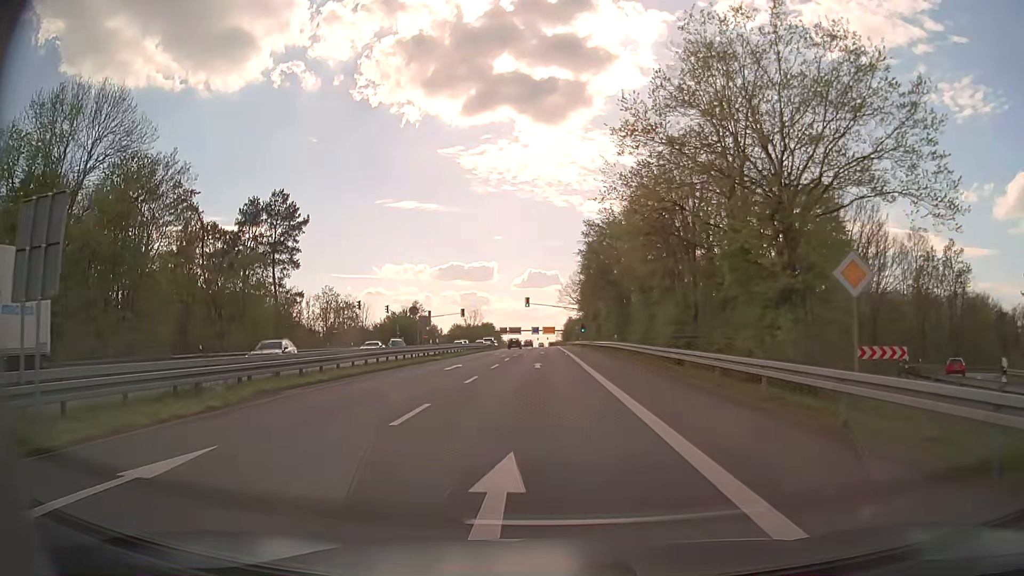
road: secondary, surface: asphalt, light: Day
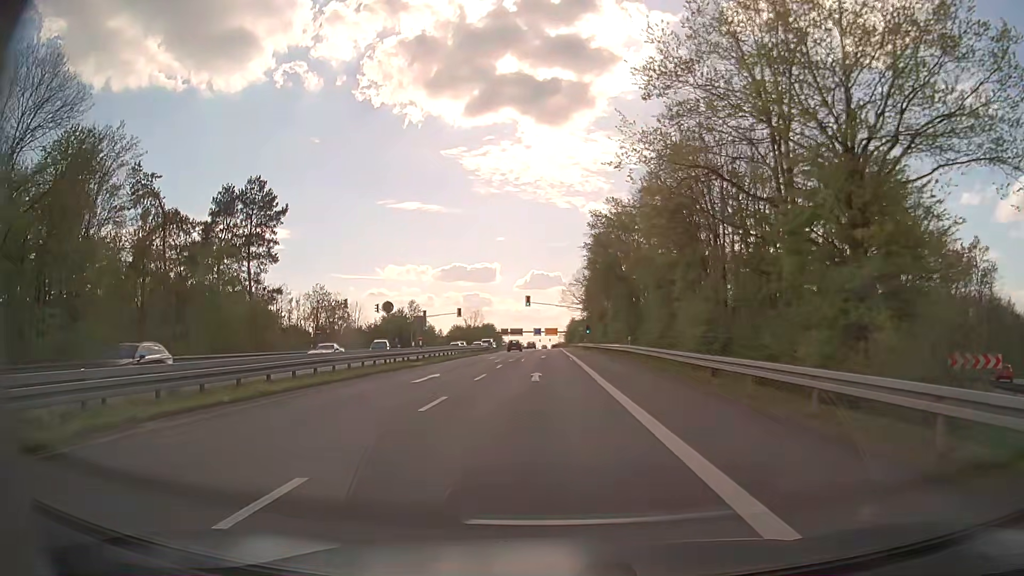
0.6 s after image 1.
(0.0, +6.8) m; 0°
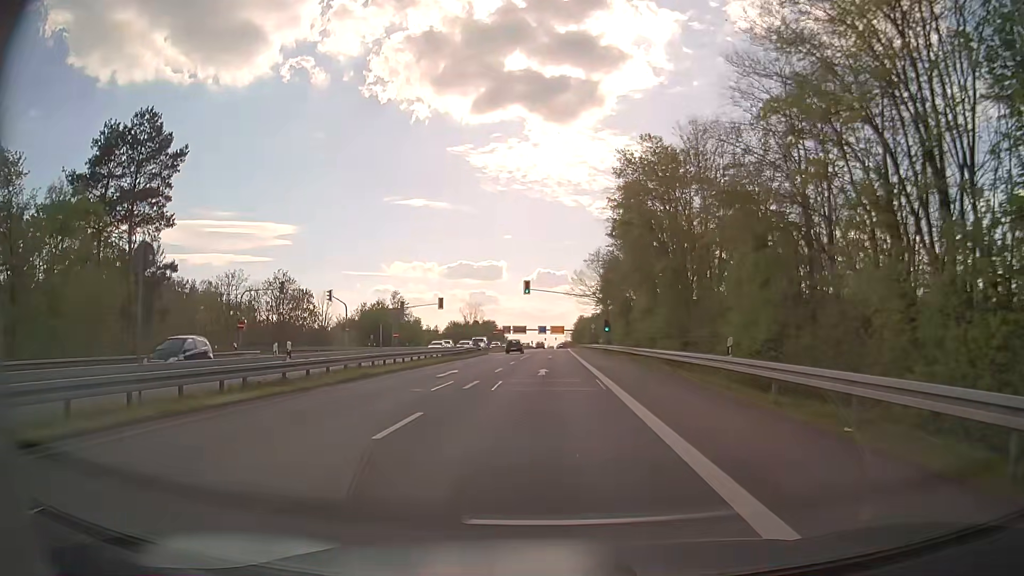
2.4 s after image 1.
(0.0, +21.5) m; 0°
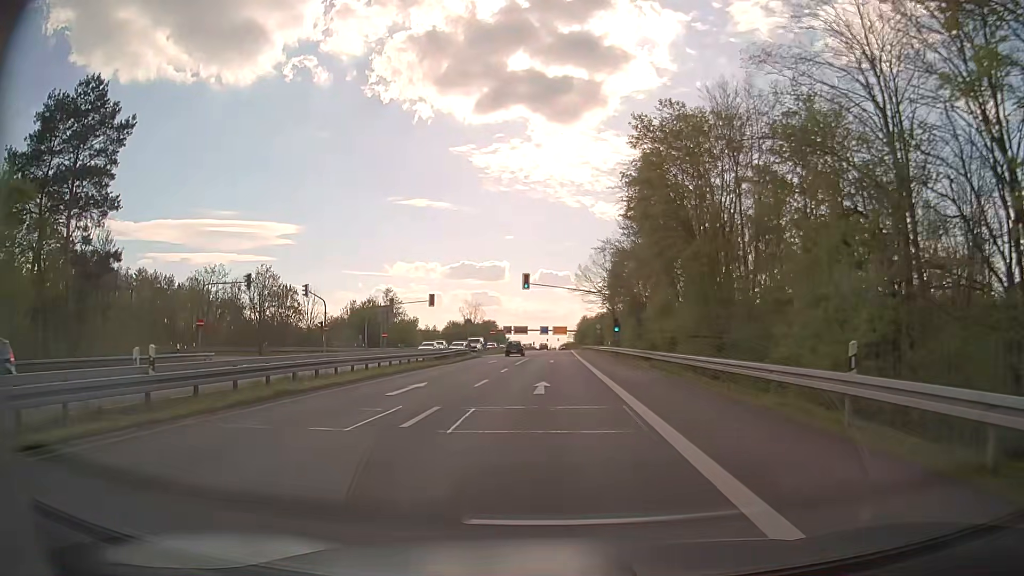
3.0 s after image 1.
(-0.1, +7.5) m; -1°
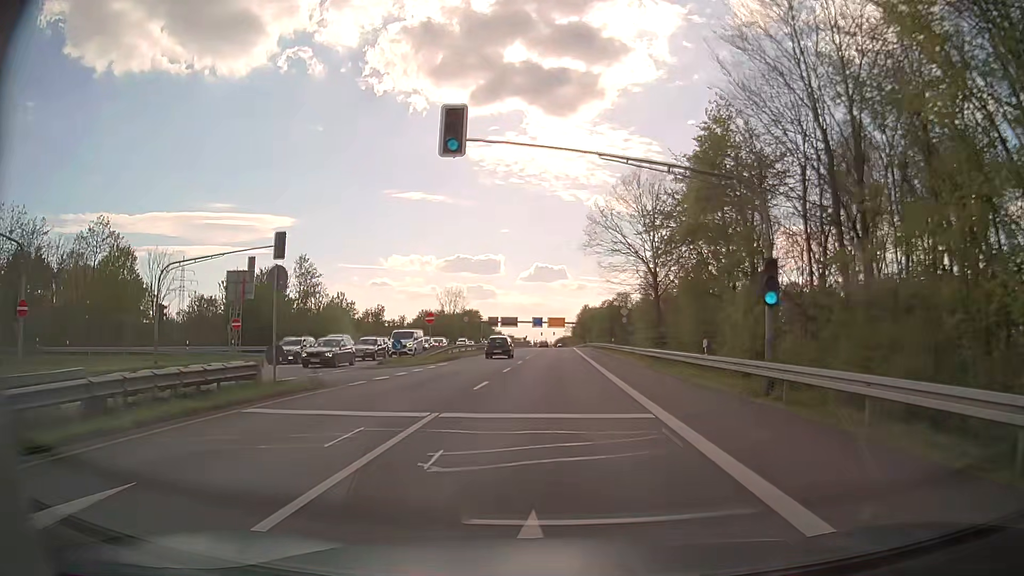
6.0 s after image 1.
(+0.1, +40.5) m; 0°
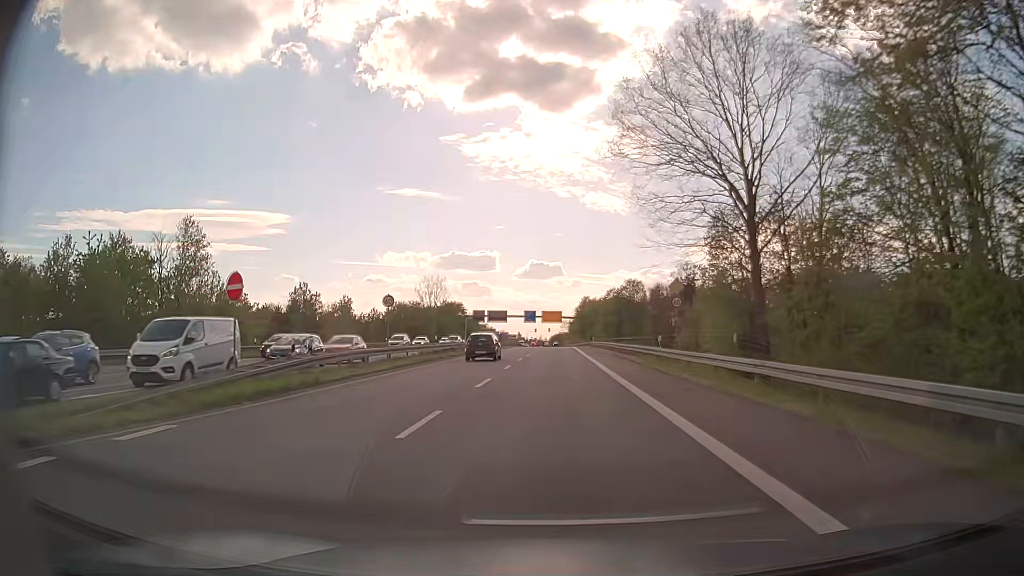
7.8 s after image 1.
(+0.2, +26.7) m; +1°
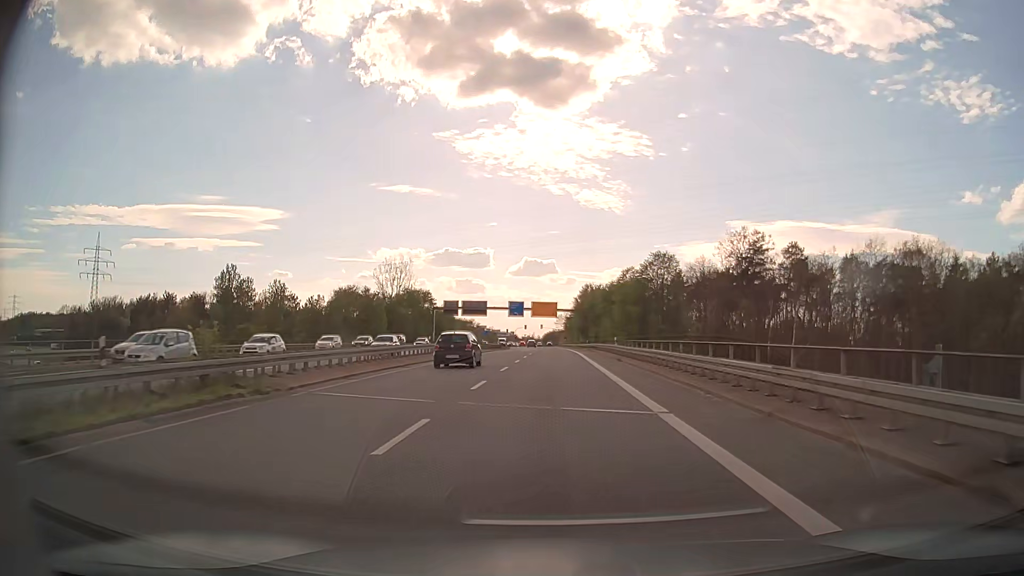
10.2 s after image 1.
(+0.2, +37.4) m; +1°
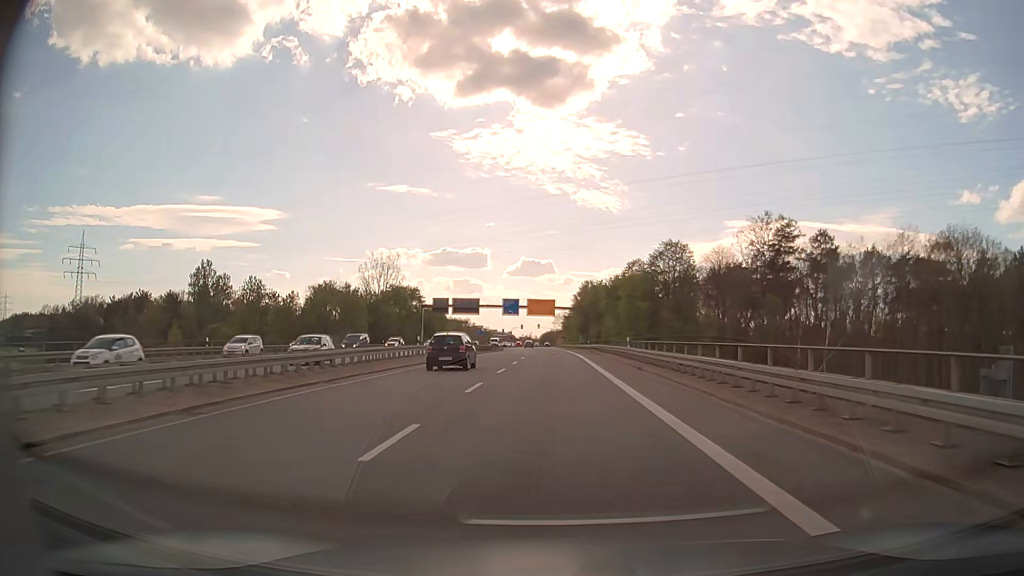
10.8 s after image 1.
(0.0, +9.5) m; 0°
(0, +10) (0, +20) (0, +30) (0, +40) (0, +50) (0, +60) (0, +70) (0, +80) (0, +90) (0, +100) m
